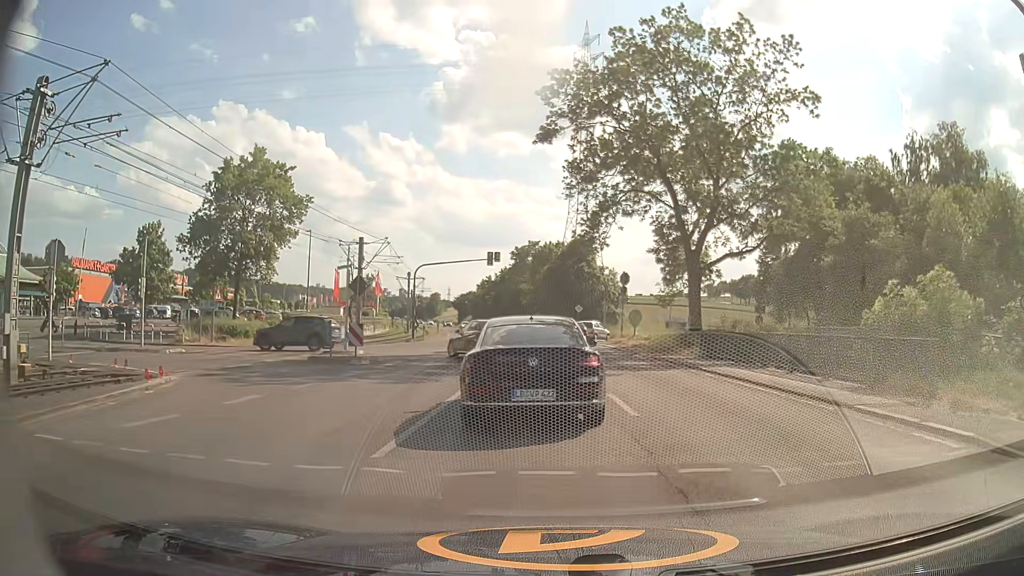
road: secondary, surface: asphalt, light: Day
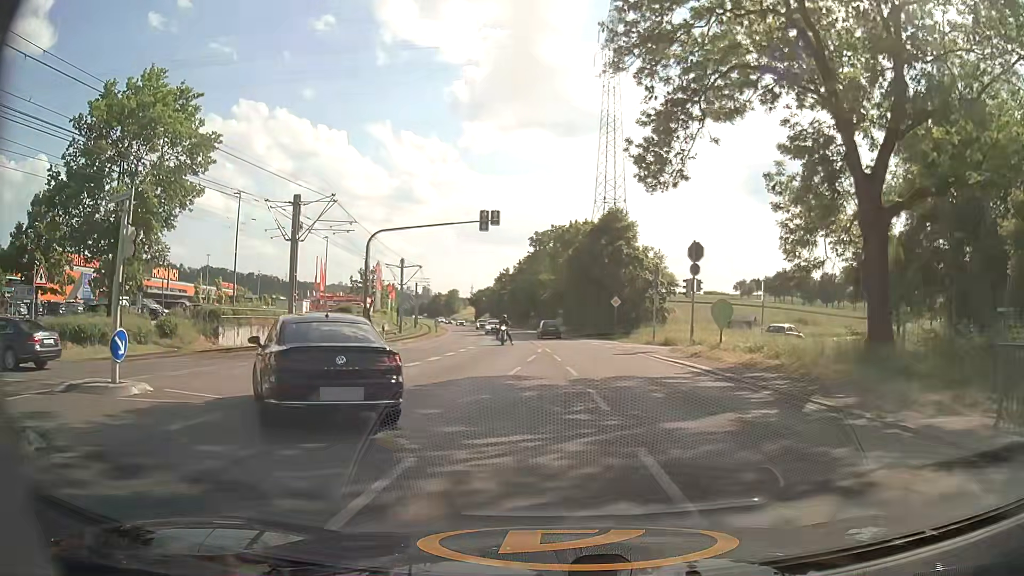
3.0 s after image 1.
(-0.1, +17.6) m; -1°
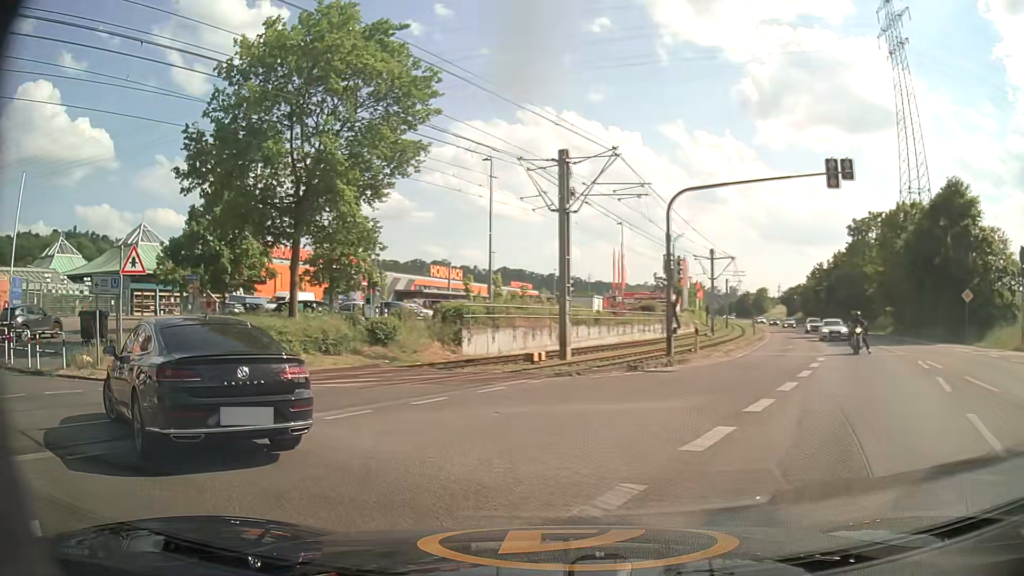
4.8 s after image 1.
(-1.8, +9.5) m; -26°
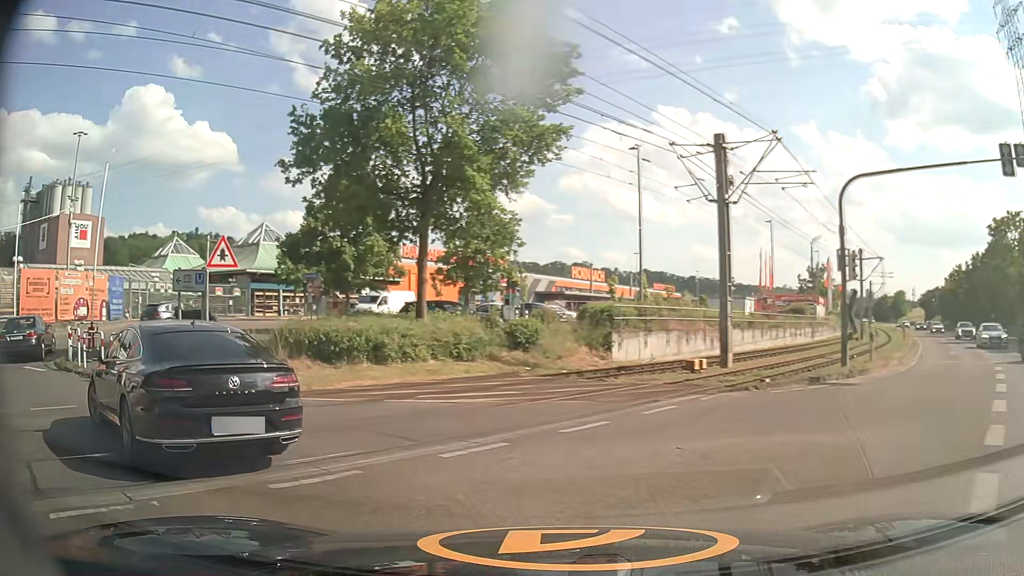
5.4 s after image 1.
(-0.3, +2.5) m; -14°
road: service
